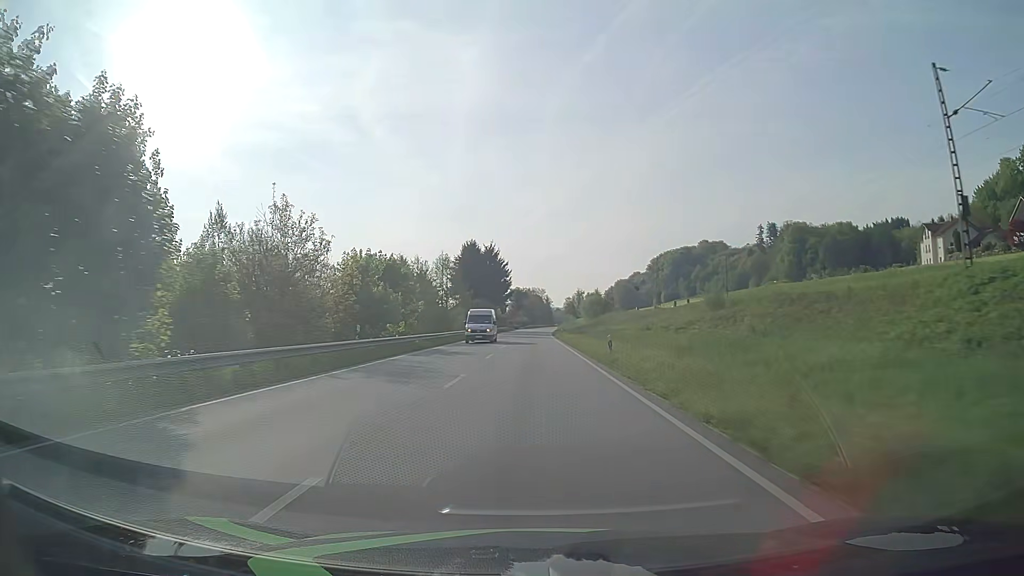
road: primary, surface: asphalt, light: Day
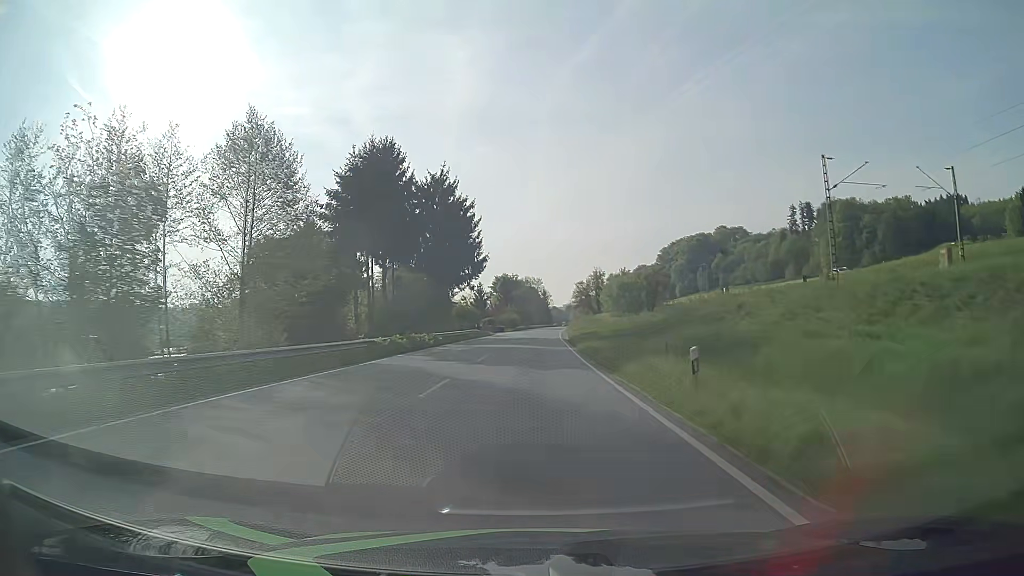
(+0.2, +63.2) m; 0°
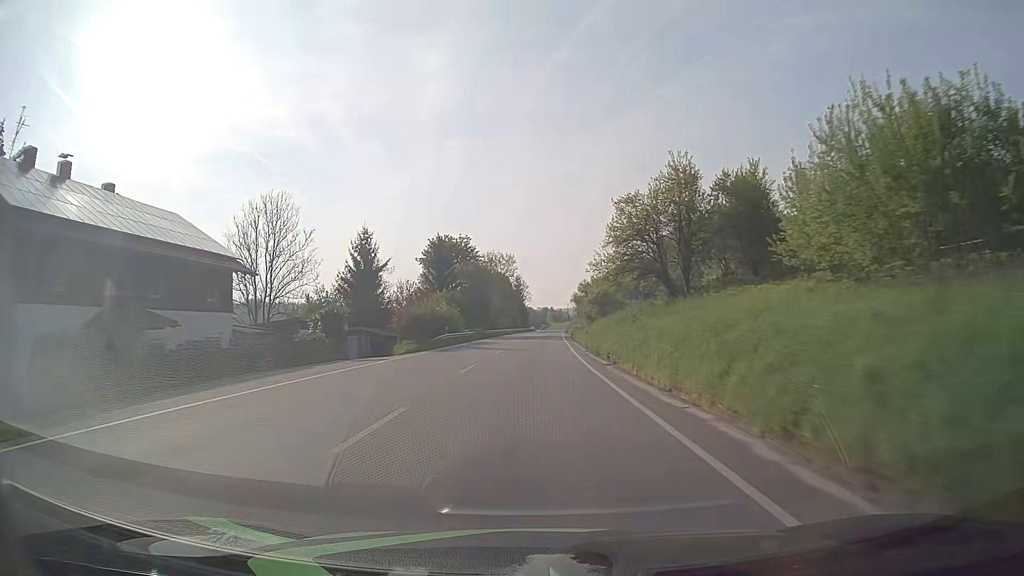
(+1.2, +78.9) m; +2°
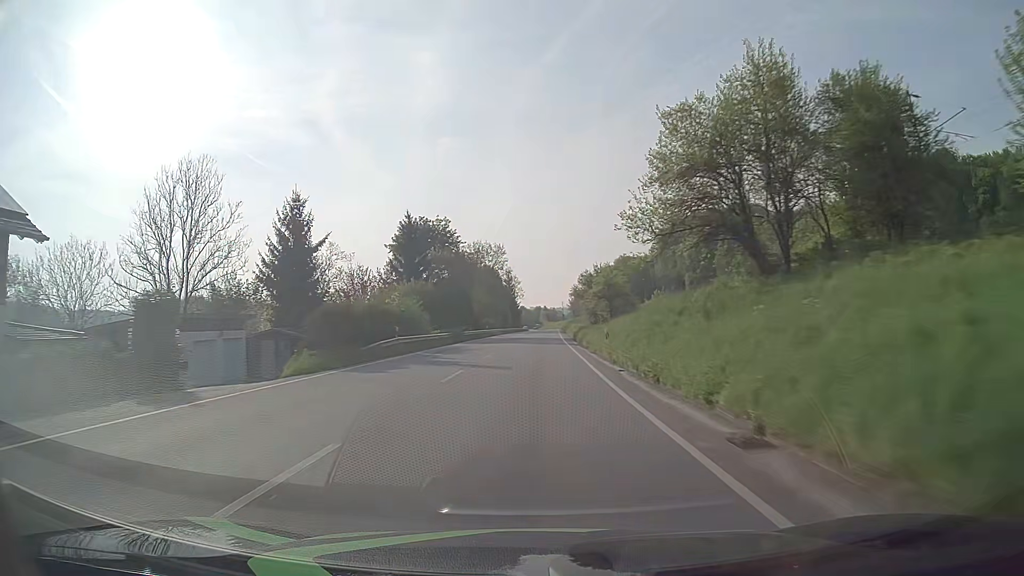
(+0.1, +15.8) m; +1°
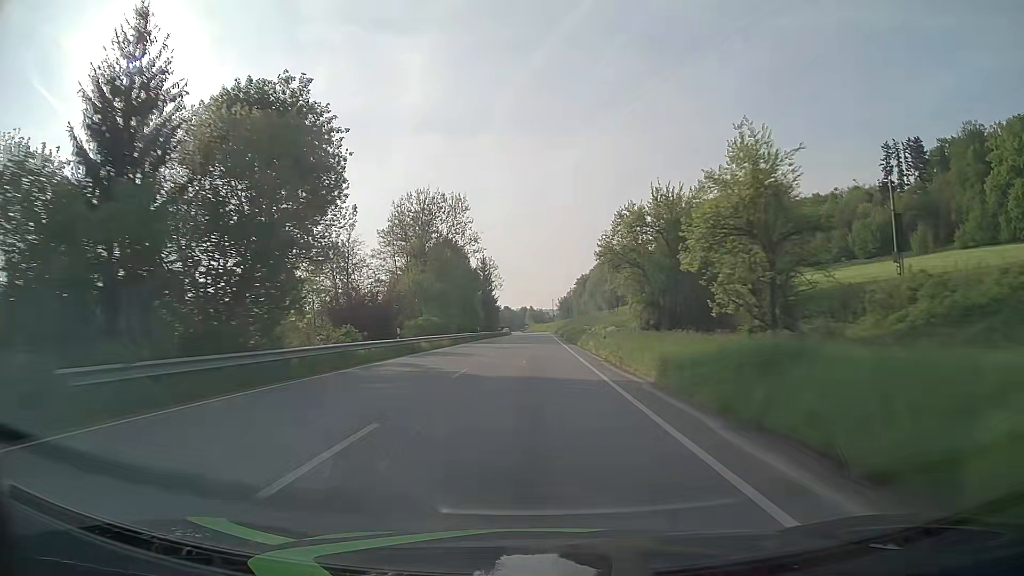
(+0.6, +47.4) m; +1°
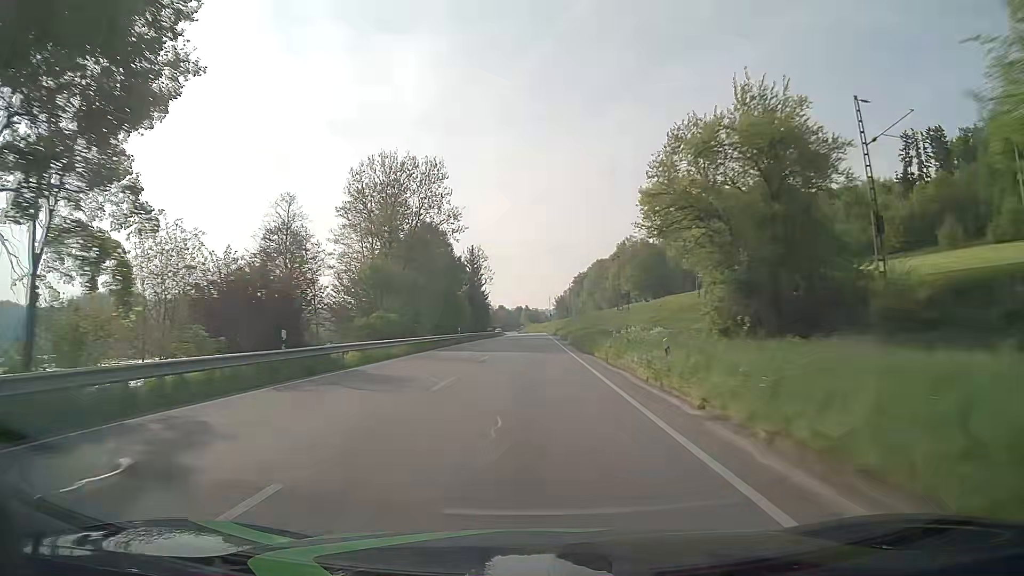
(0.0, +15.8) m; 0°
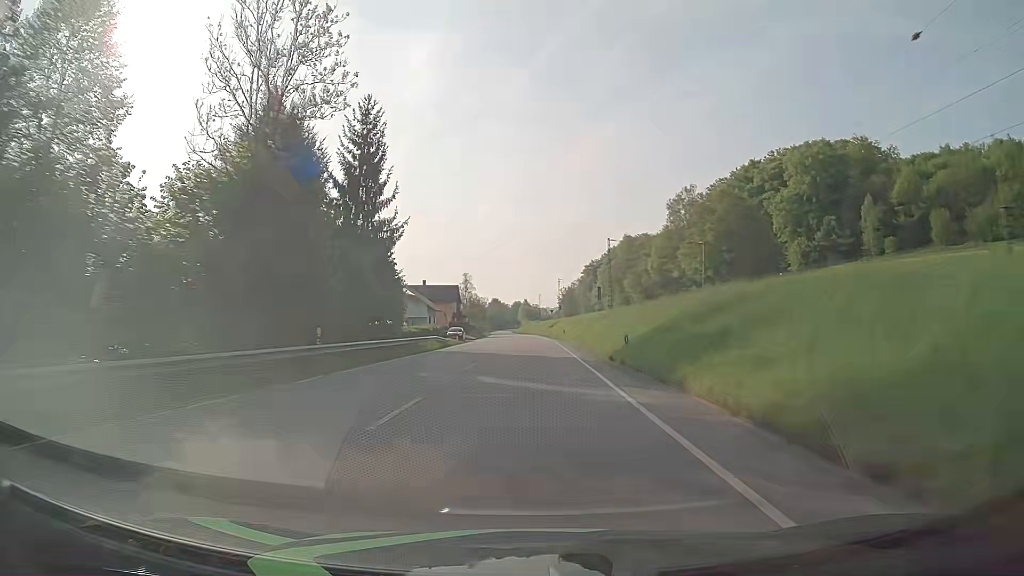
(+0.1, +79.0) m; 0°
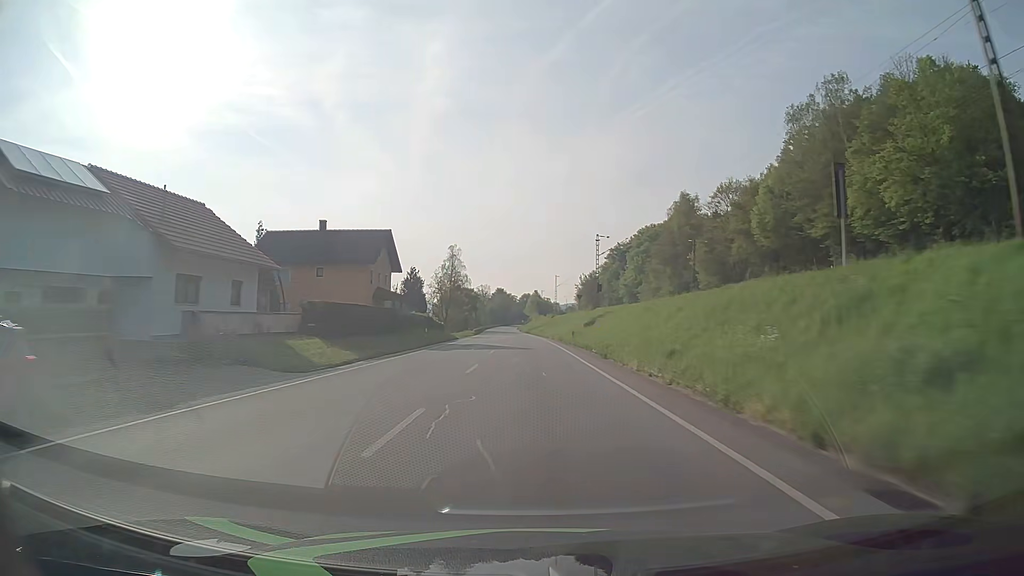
(-0.4, +63.2) m; -1°
(0, +10) (0, +20) (0, +30) (0, +40) (0, +50) (-1, +60) (-1, +70) (-1, +80) (-2, +90) (-2, +100) m
